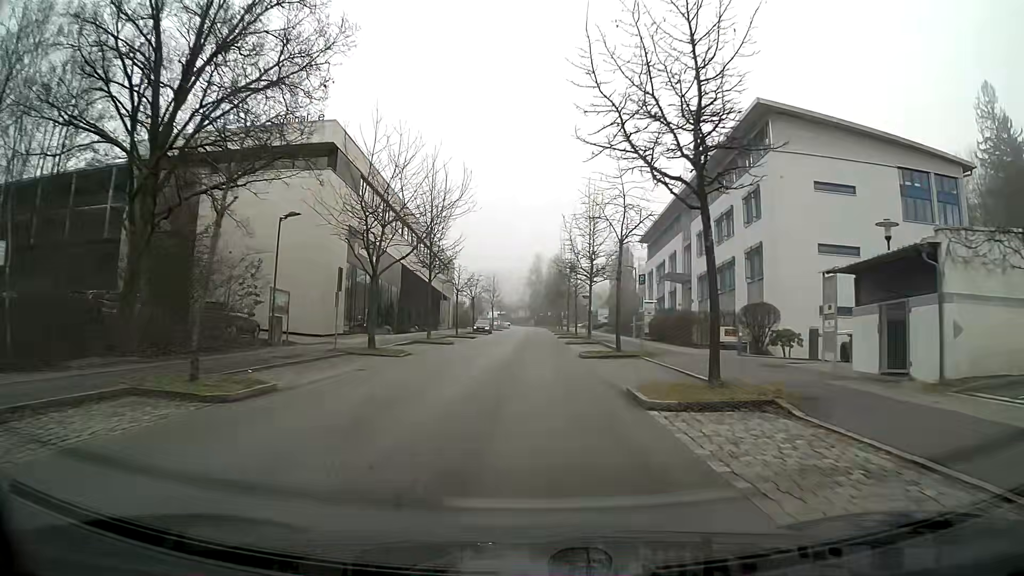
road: residential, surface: asphalt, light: Day
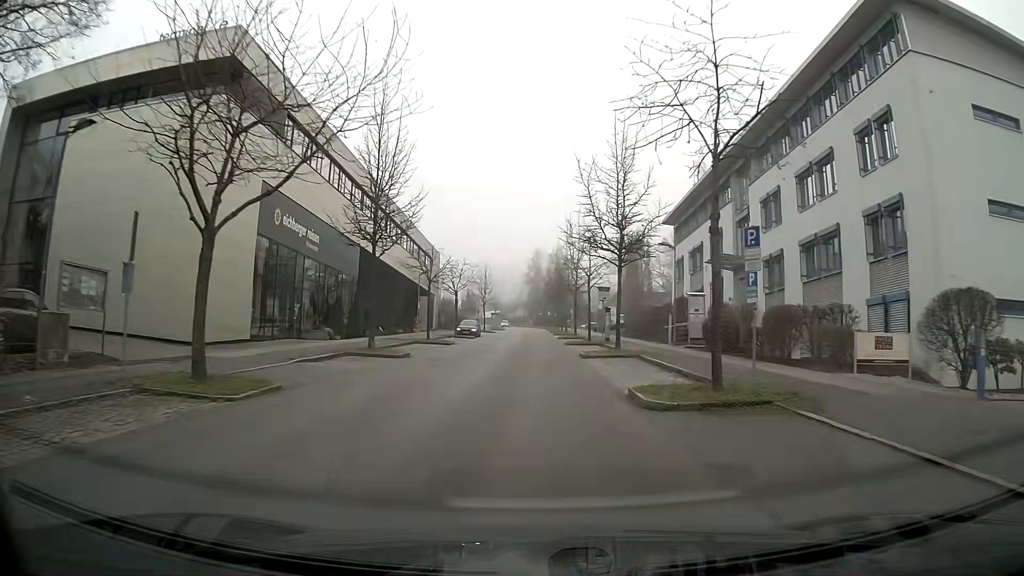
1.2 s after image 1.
(0.0, +14.0) m; 0°
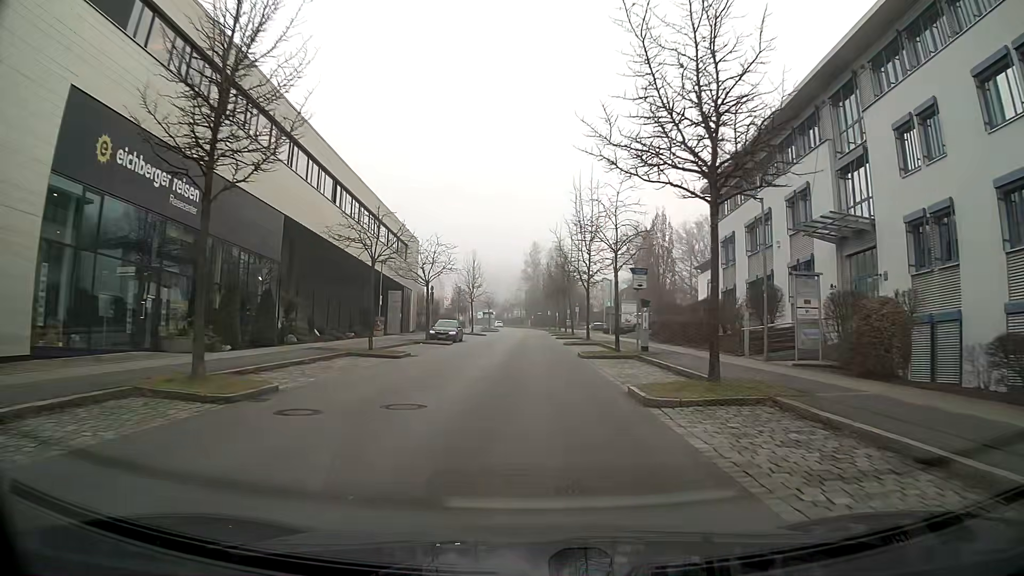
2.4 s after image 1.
(0.0, +14.0) m; 0°
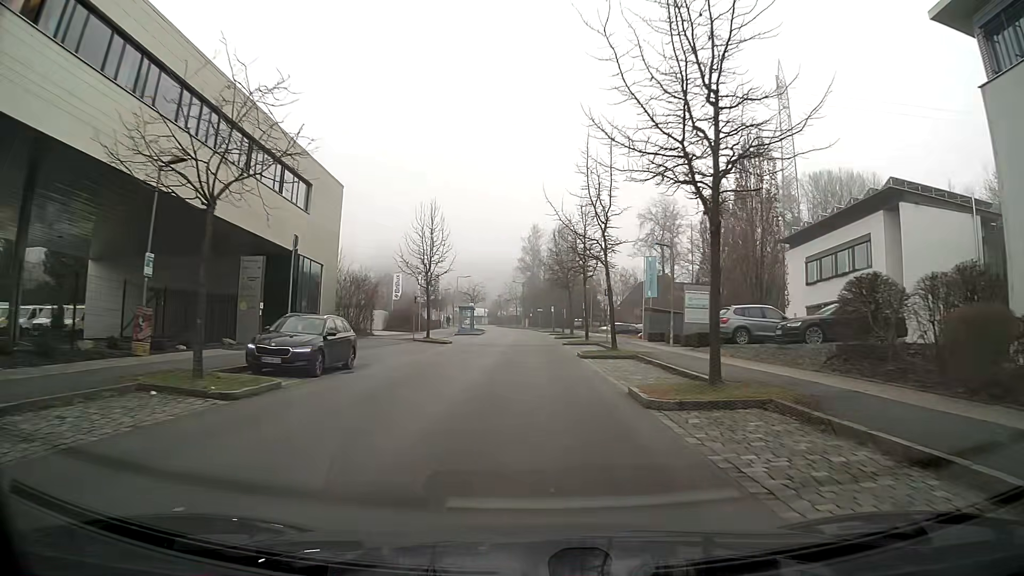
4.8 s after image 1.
(+0.1, +28.3) m; 0°
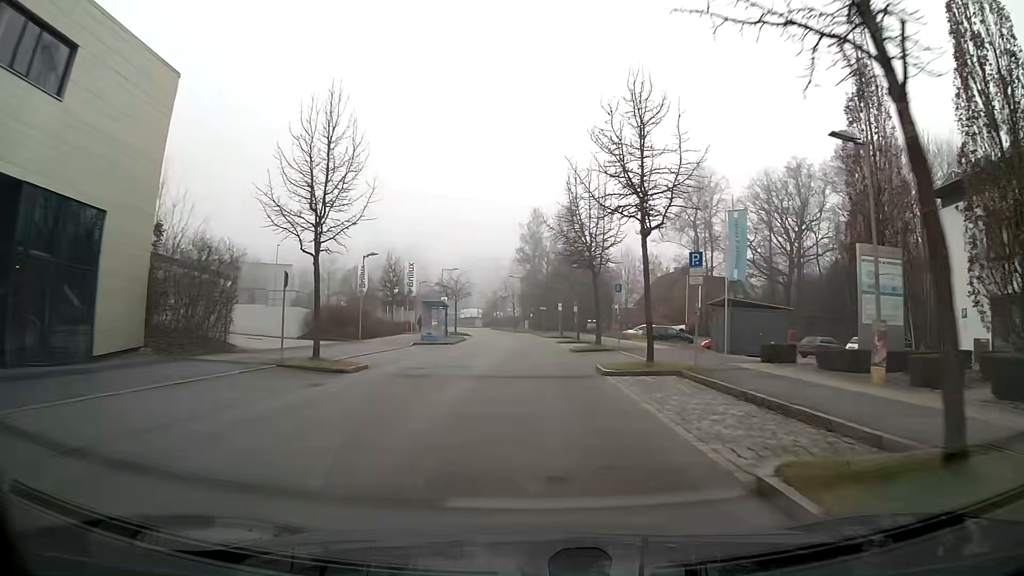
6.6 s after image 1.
(0.0, +21.3) m; 0°
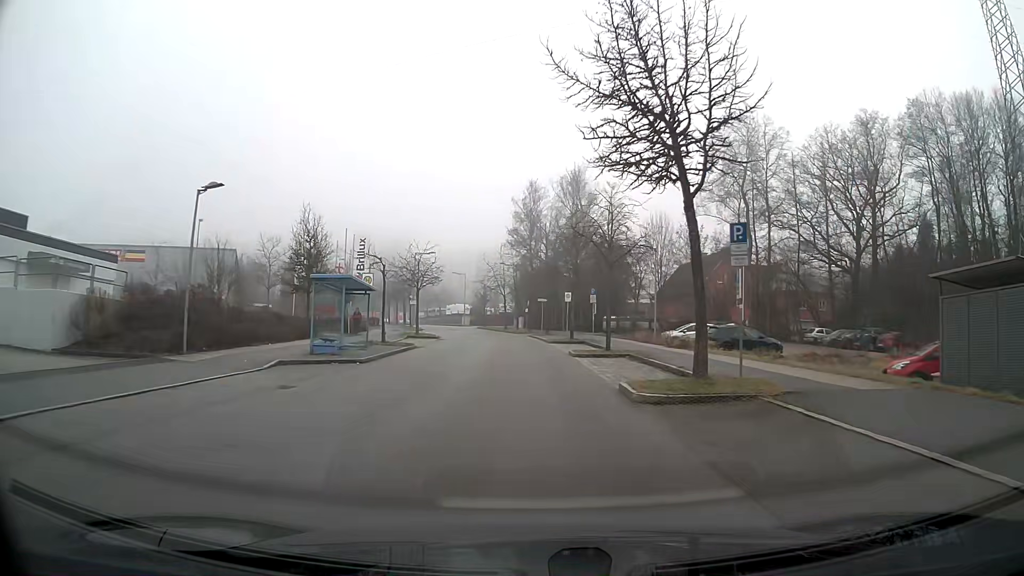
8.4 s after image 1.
(0.0, +20.6) m; 0°
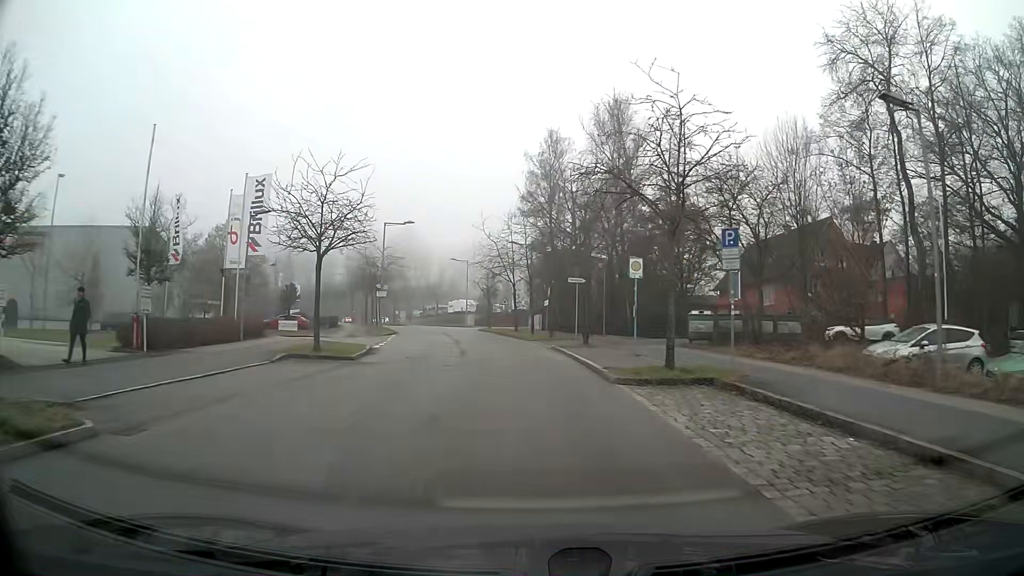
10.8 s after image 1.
(-0.3, +25.0) m; -2°
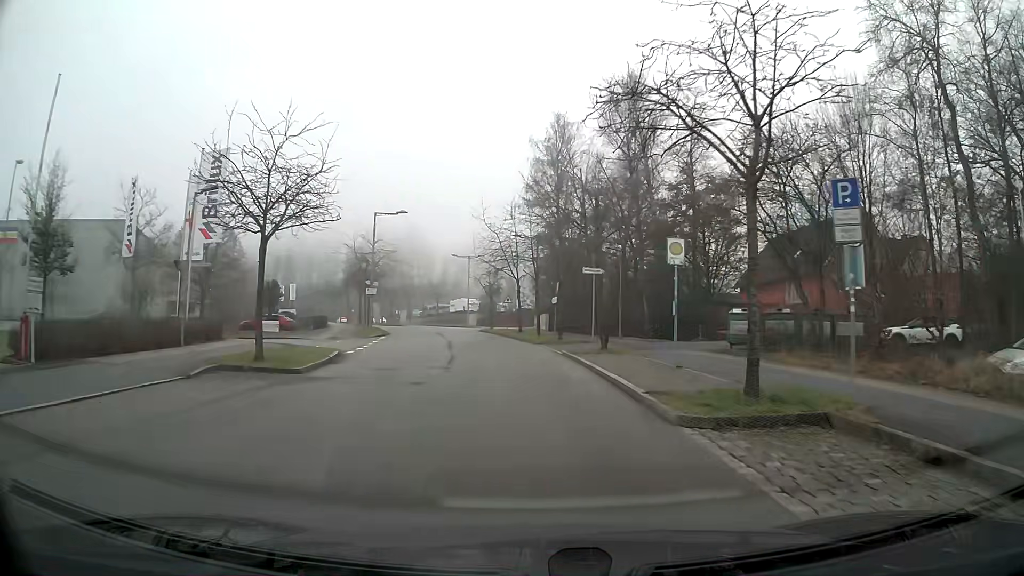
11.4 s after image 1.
(0.0, +5.3) m; 0°
(0, +10) (-1, +20) (-2, +30) (-8, +36) (-18, +36) (-28, +34) (-38, +33) (-48, +31) (-58, +30) (-68, +28) m
